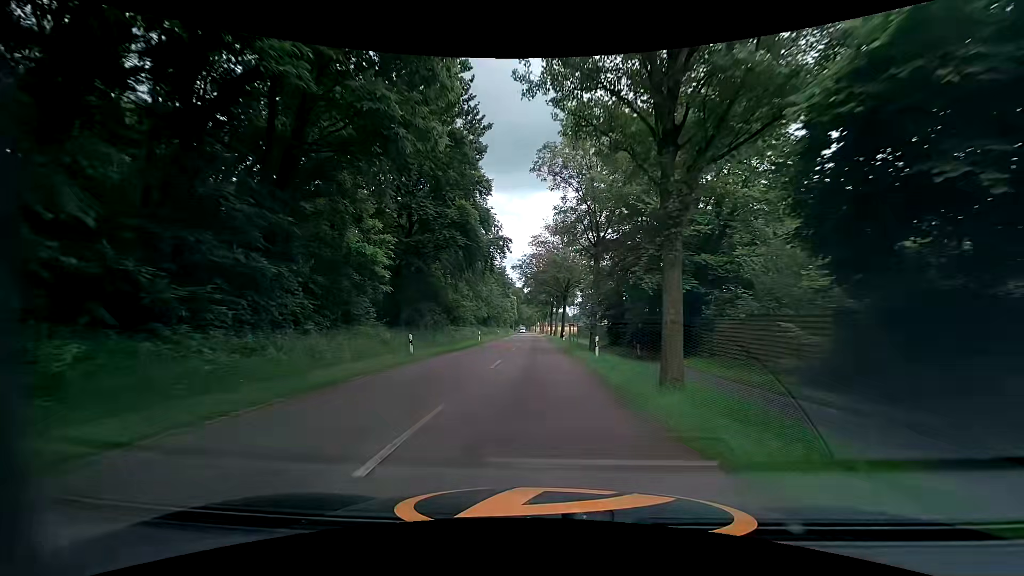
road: tertiary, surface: asphalt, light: Day
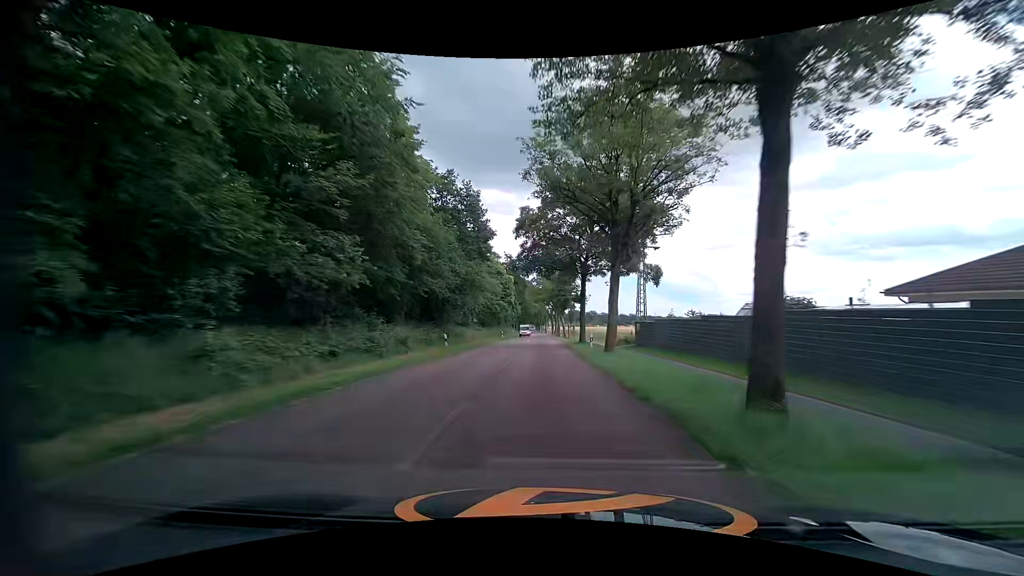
(-1.0, +49.5) m; -2°
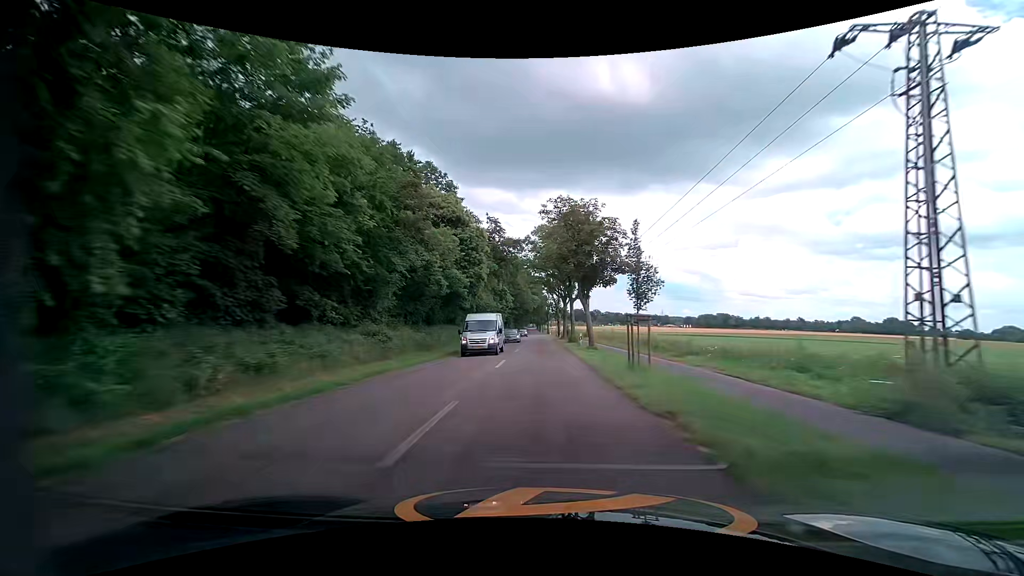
(+0.1, +36.9) m; 0°
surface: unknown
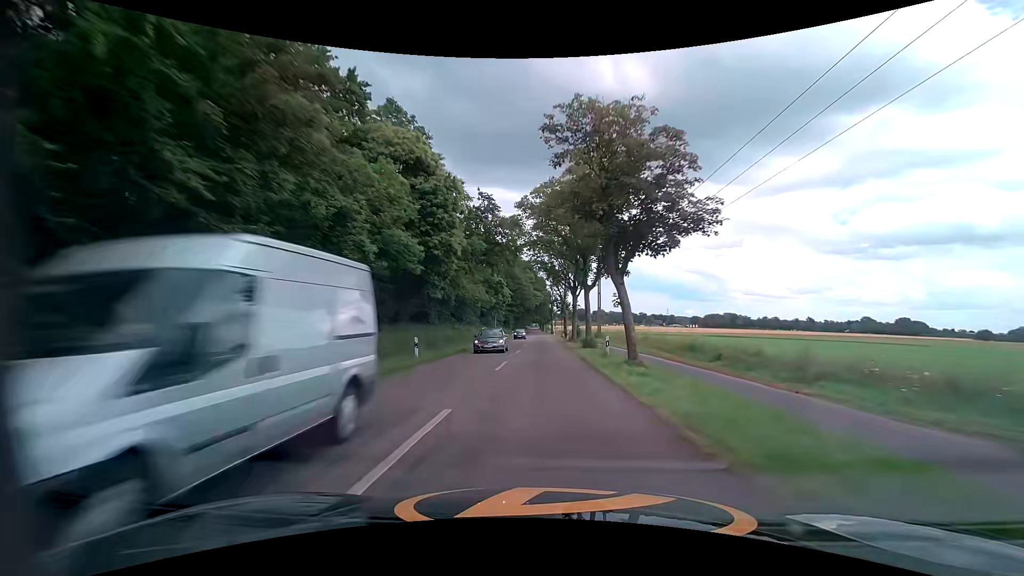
(-0.1, +13.3) m; -1°
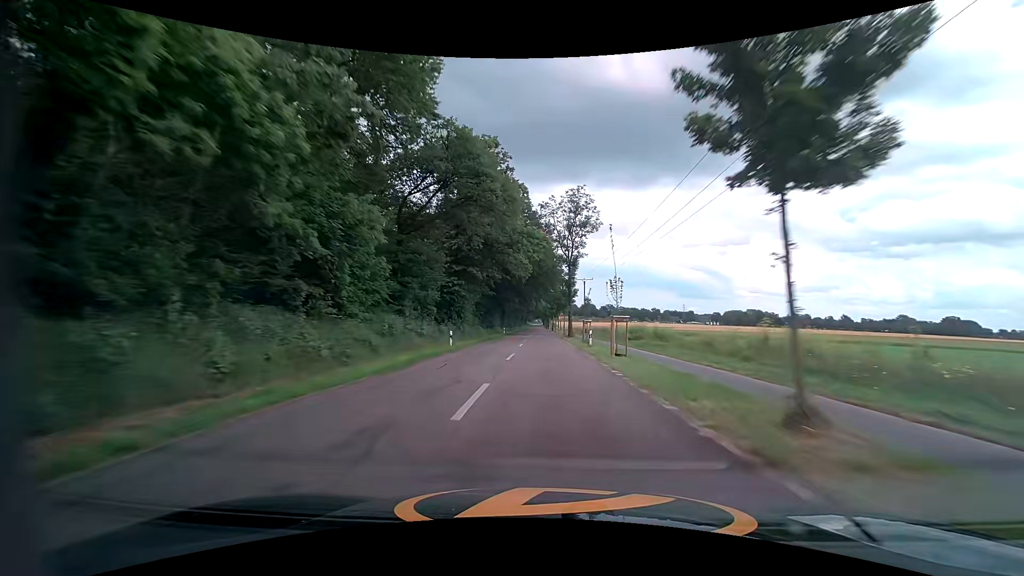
(-0.4, +70.9) m; 0°
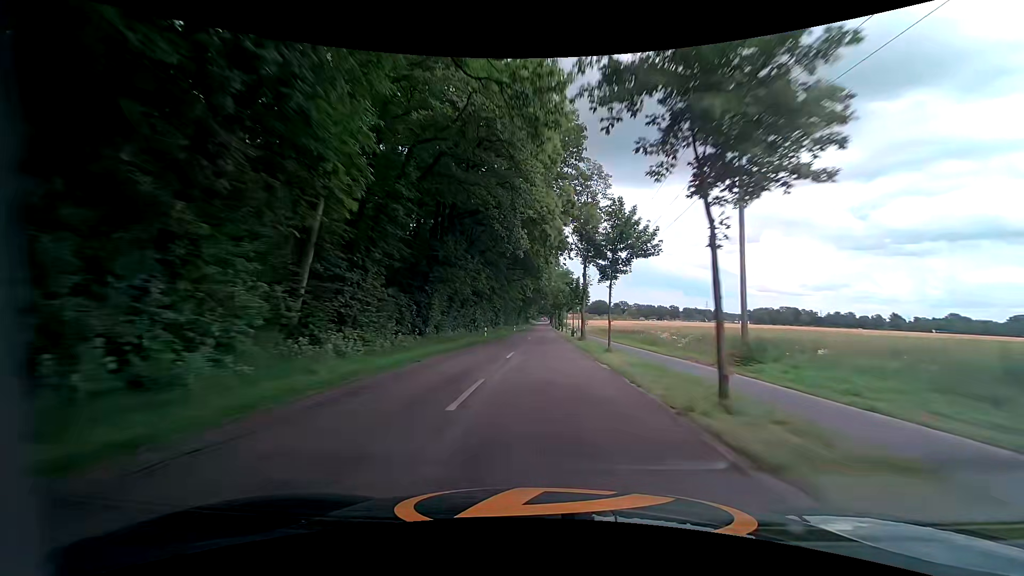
(-0.6, +72.8) m; -1°
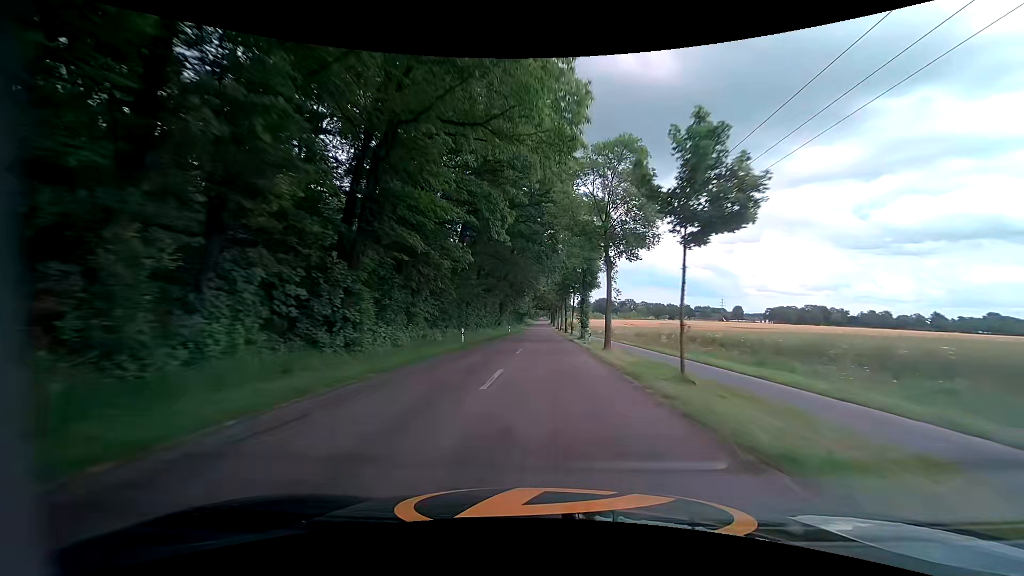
(-0.3, +59.3) m; 0°
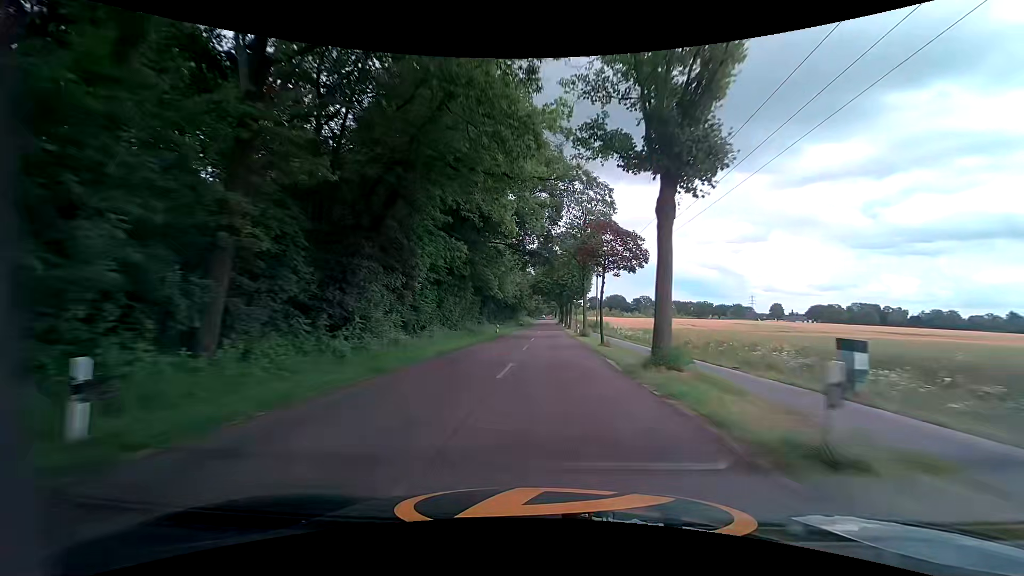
(+0.1, +71.2) m; 0°
(0, +10) (0, +20) (0, +30) (0, +40) (0, +50) (0, +60) (0, +70) (0, +80) (+1, +90) (+1, +100) m
